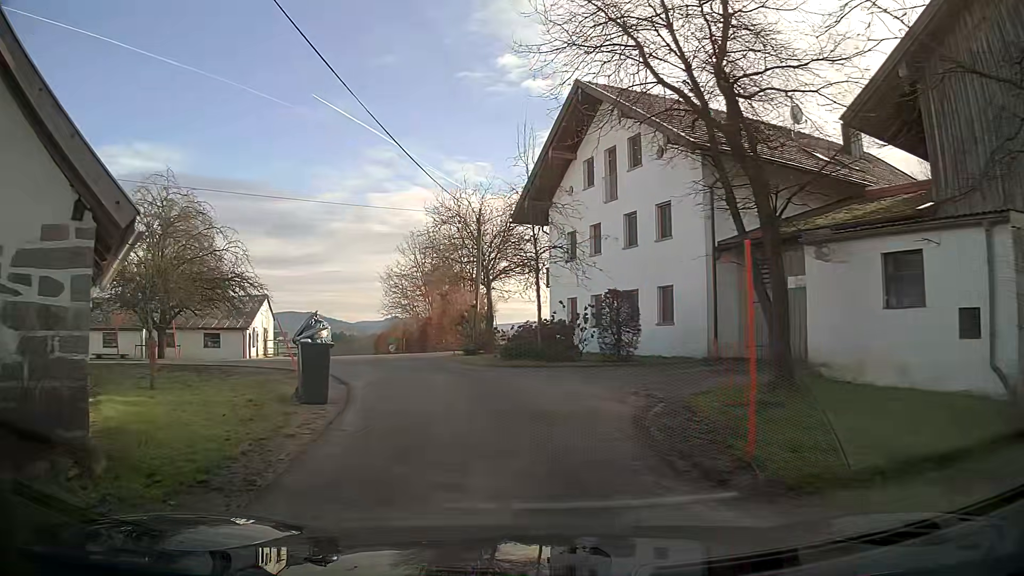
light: Day
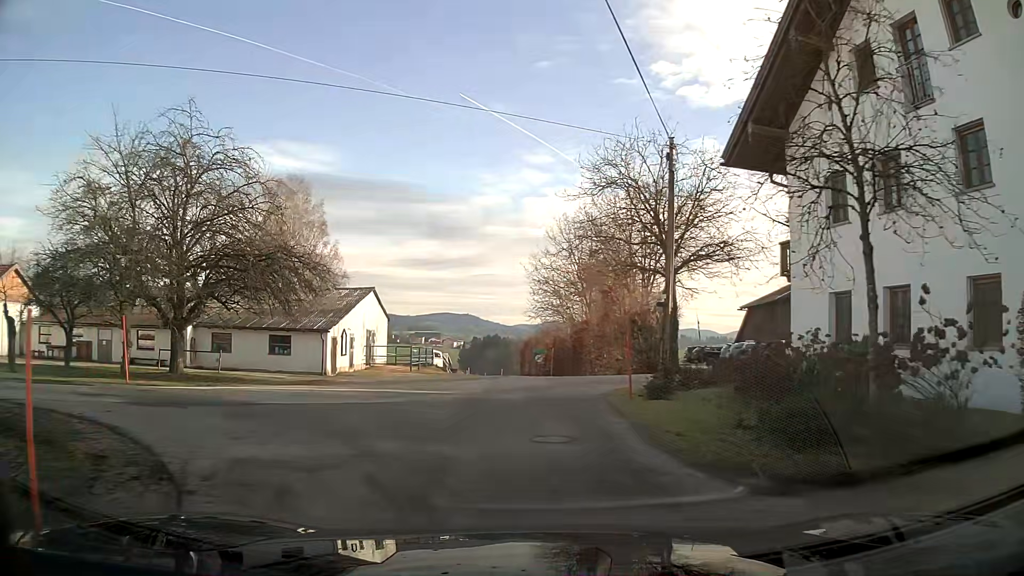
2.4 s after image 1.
(-1.5, +13.1) m; -13°
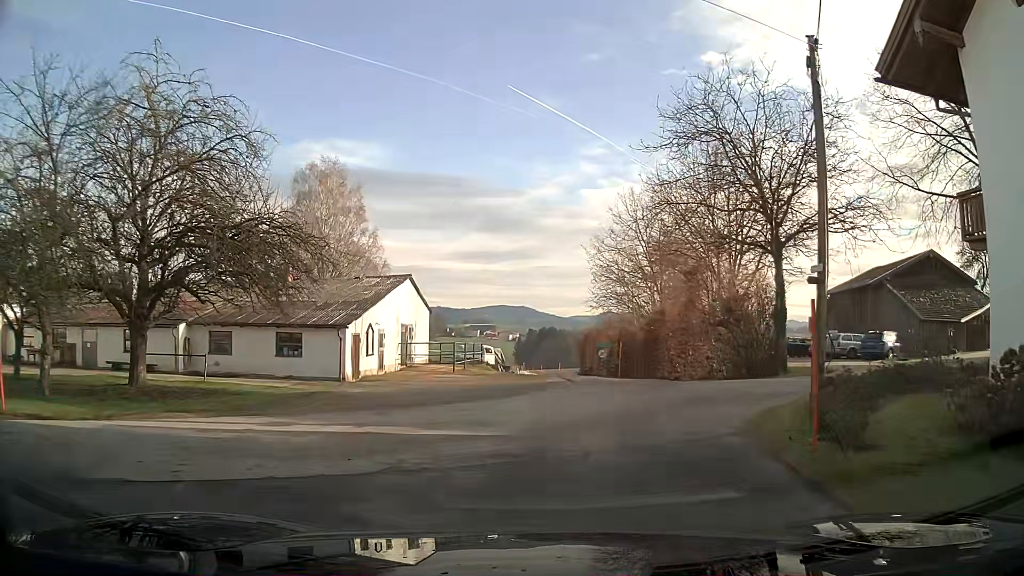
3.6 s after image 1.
(-0.2, +6.5) m; -3°
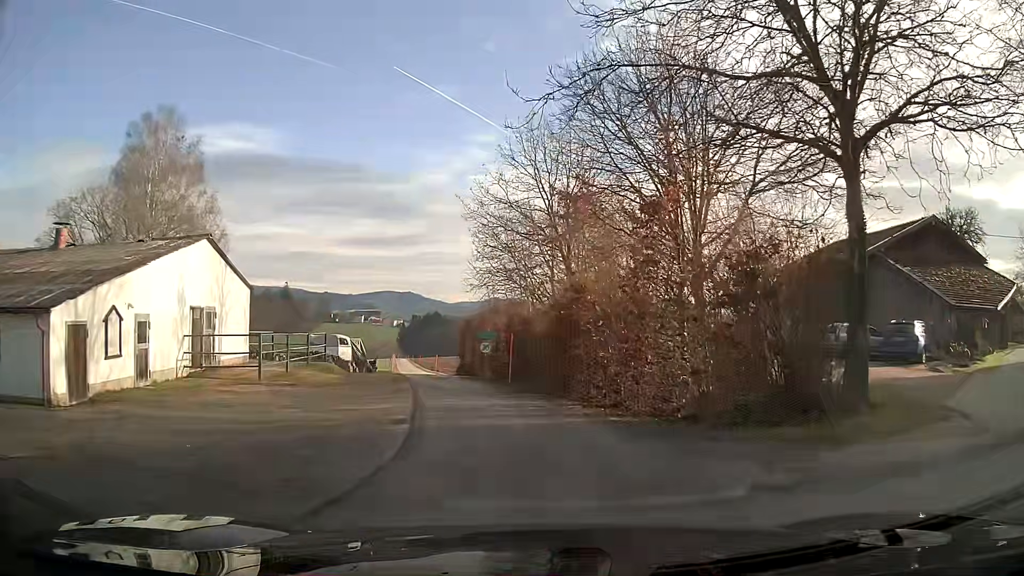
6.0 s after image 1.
(+1.2, +12.5) m; +8°
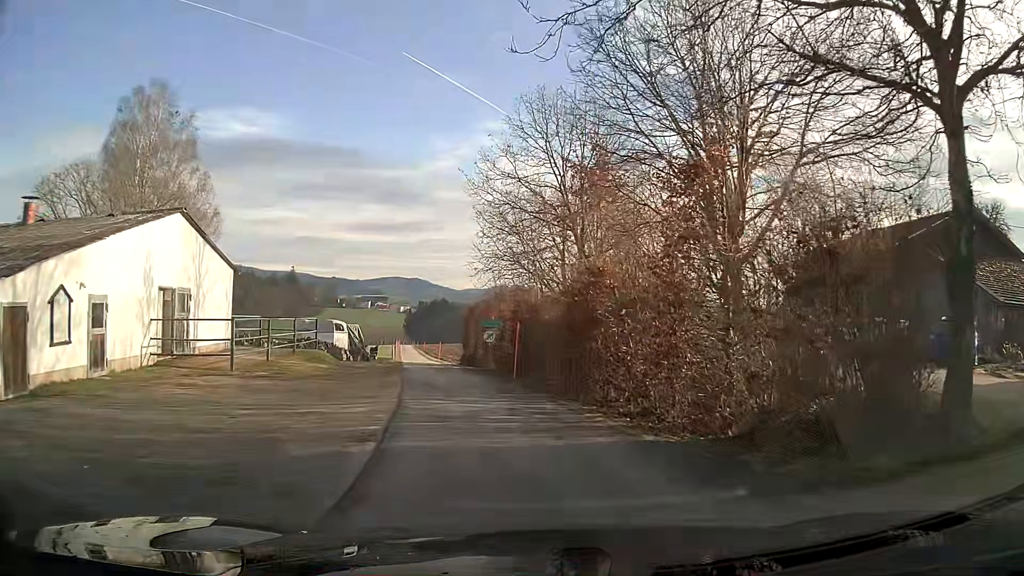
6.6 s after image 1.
(0.0, +2.8) m; -1°
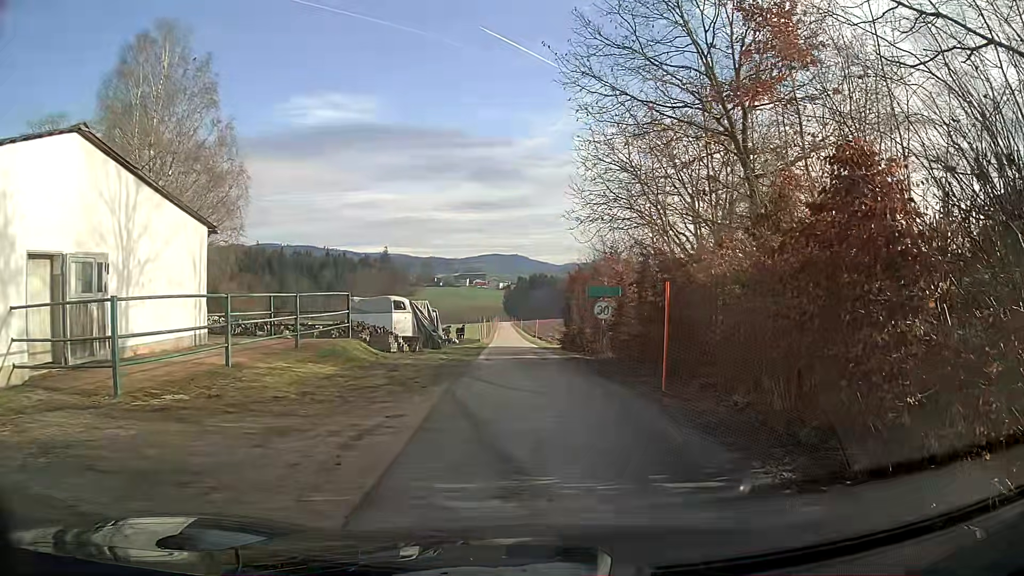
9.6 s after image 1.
(-0.7, +10.5) m; -7°
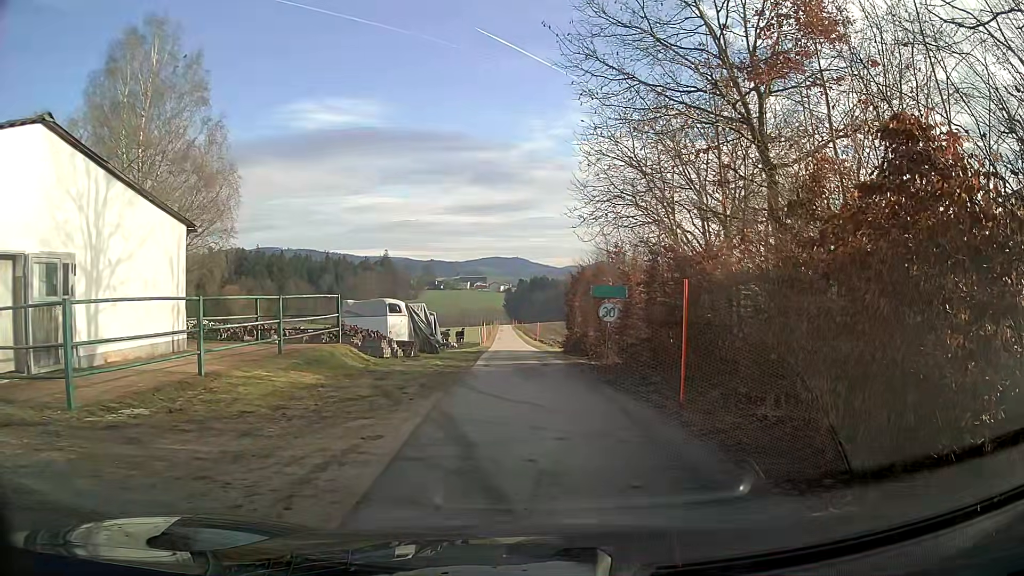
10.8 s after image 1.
(0.0, +1.3) m; +2°
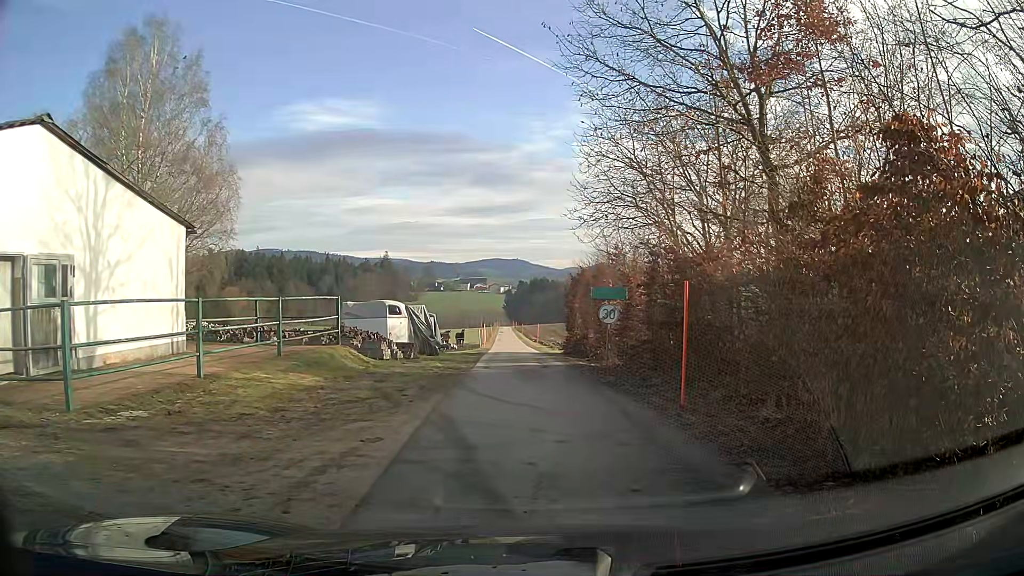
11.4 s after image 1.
(0.0, +0.1) m; 0°
